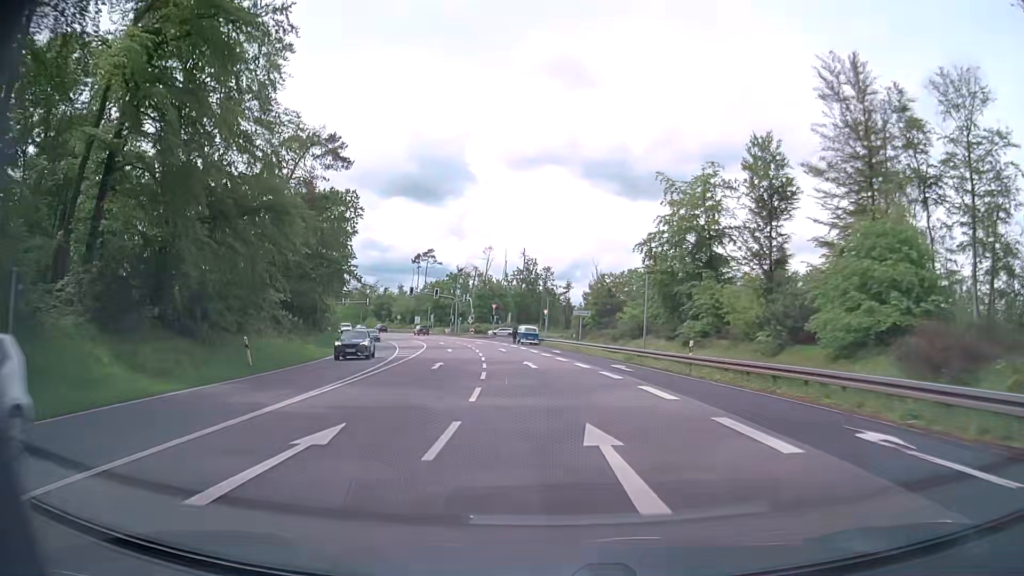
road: primary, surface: asphalt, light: Day
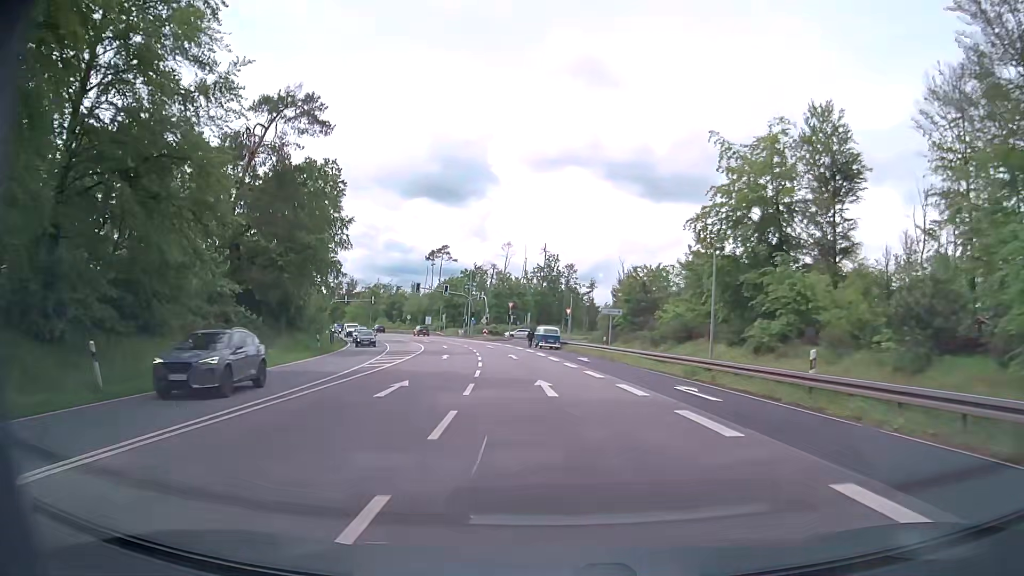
(-0.1, +10.7) m; -2°
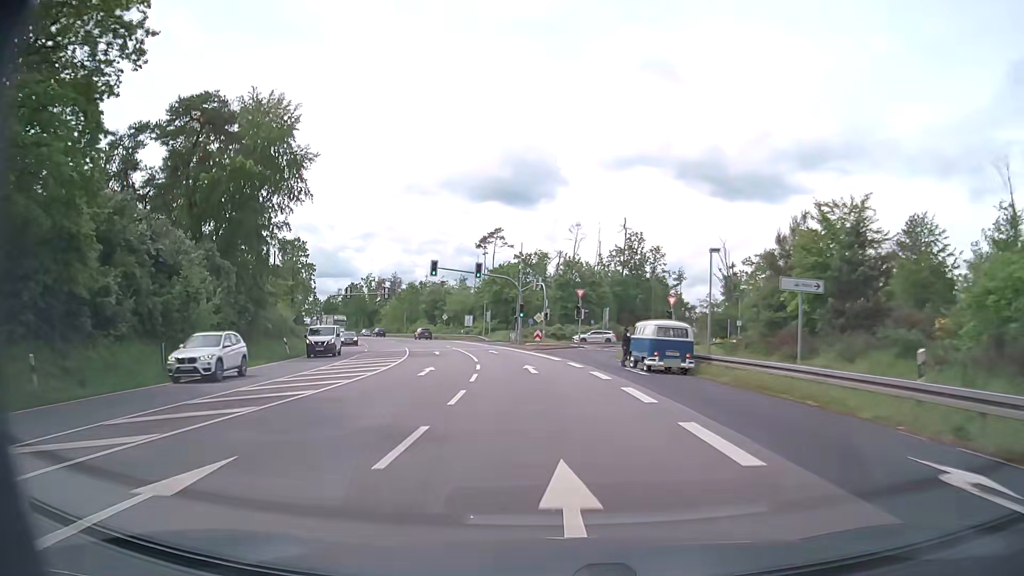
(-1.5, +32.1) m; -6°
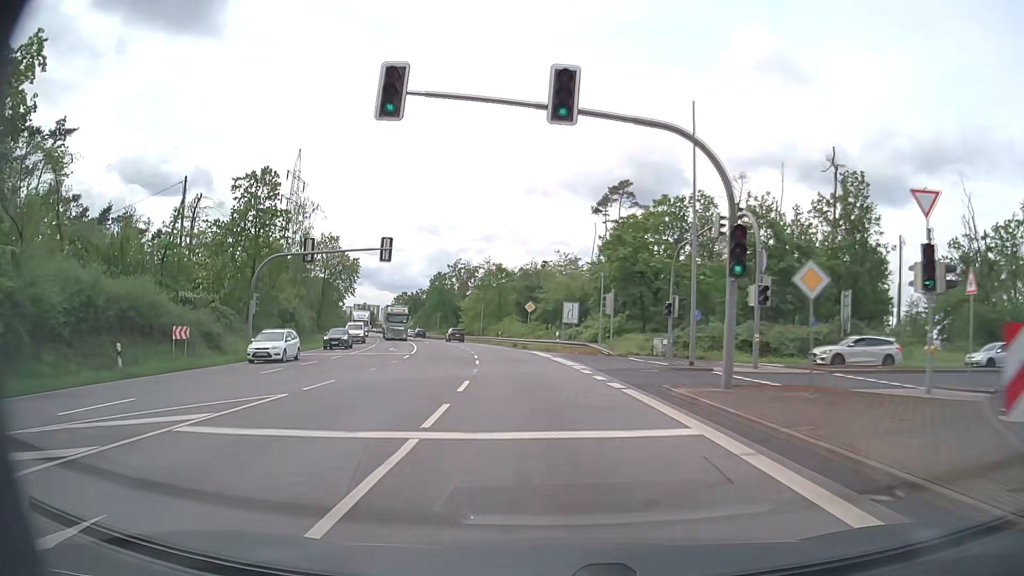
(-3.8, +42.8) m; -10°
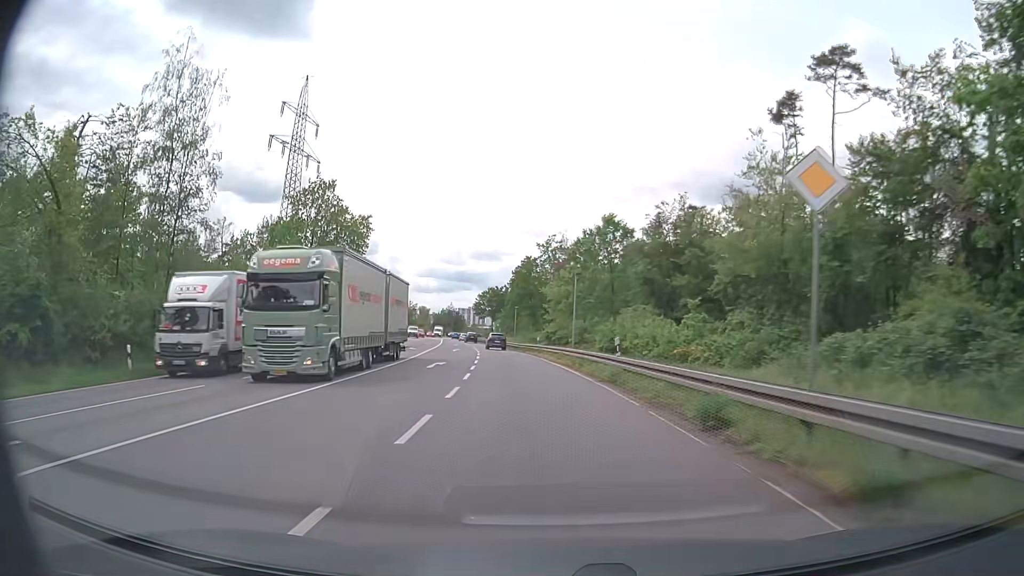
(-3.6, +44.0) m; -9°
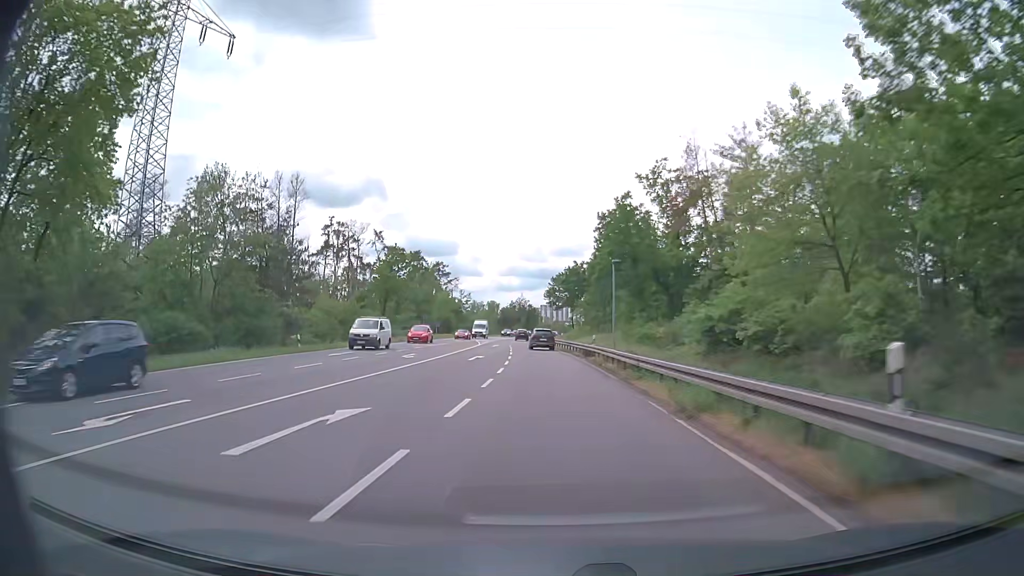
(-3.4, +45.7) m; -7°
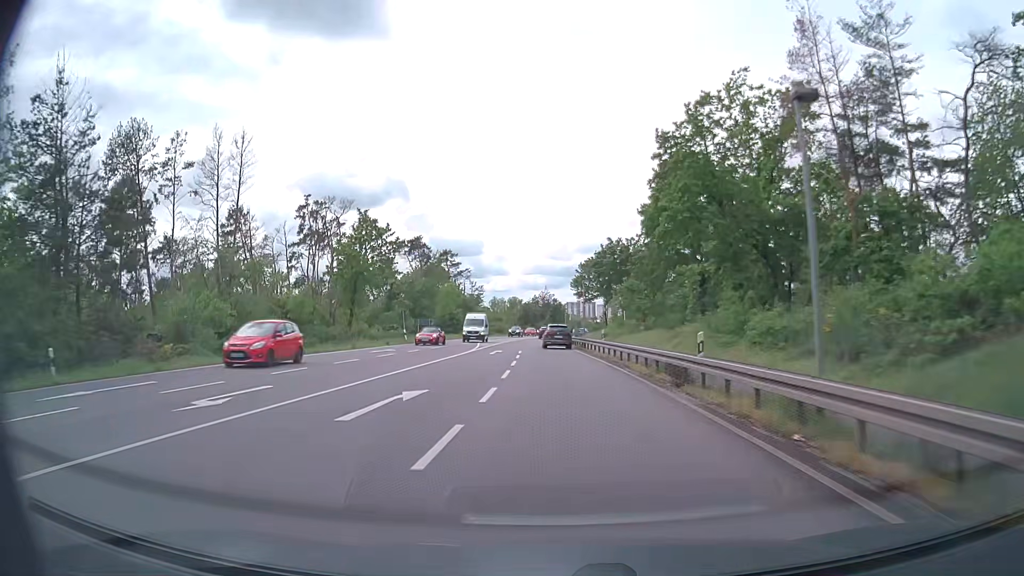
(-0.5, +22.3) m; -2°
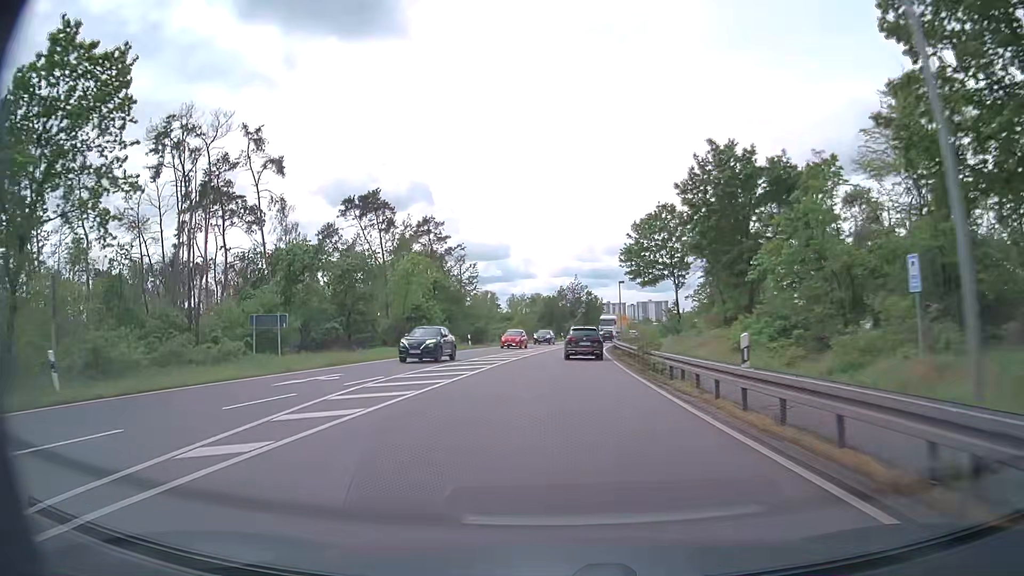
(-1.2, +43.6) m; -3°
(0, +10) (0, +20) (0, +30) (+1, +40) (+2, +50) (+3, +60) (+4, +70) (+5, +80) (+7, +90) (+10, +99) m
